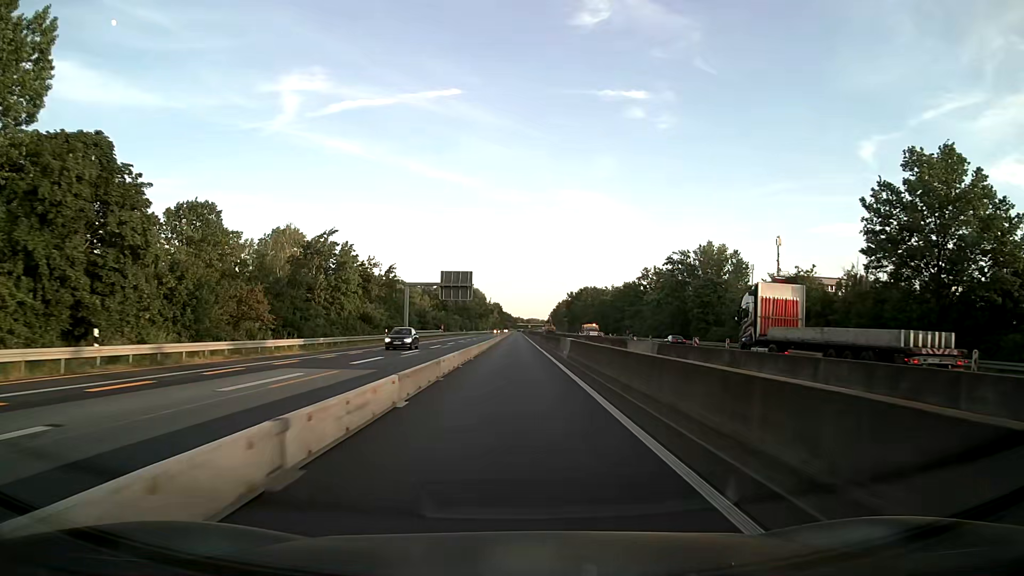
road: motorway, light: Day
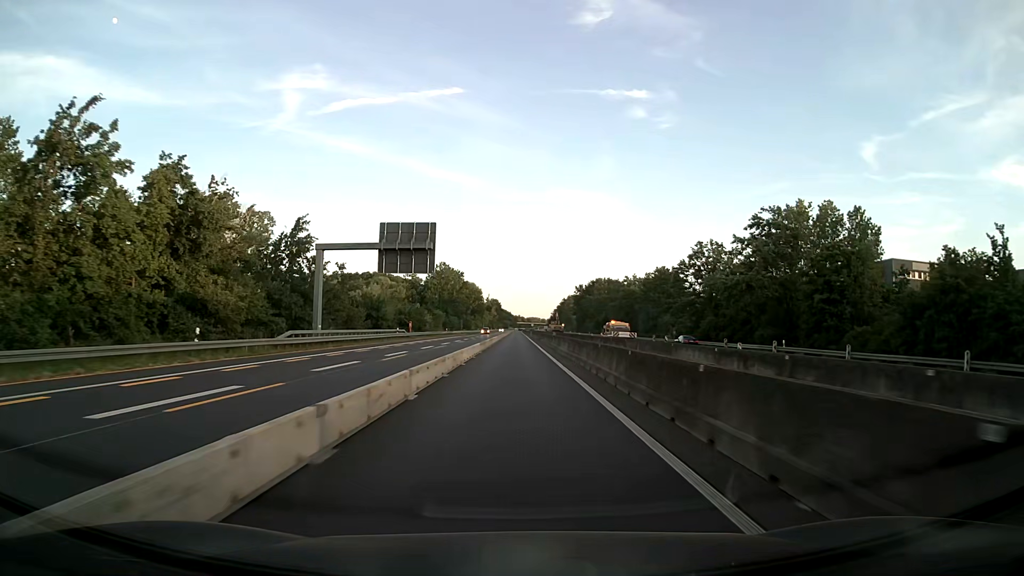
(0.0, +41.3) m; 0°
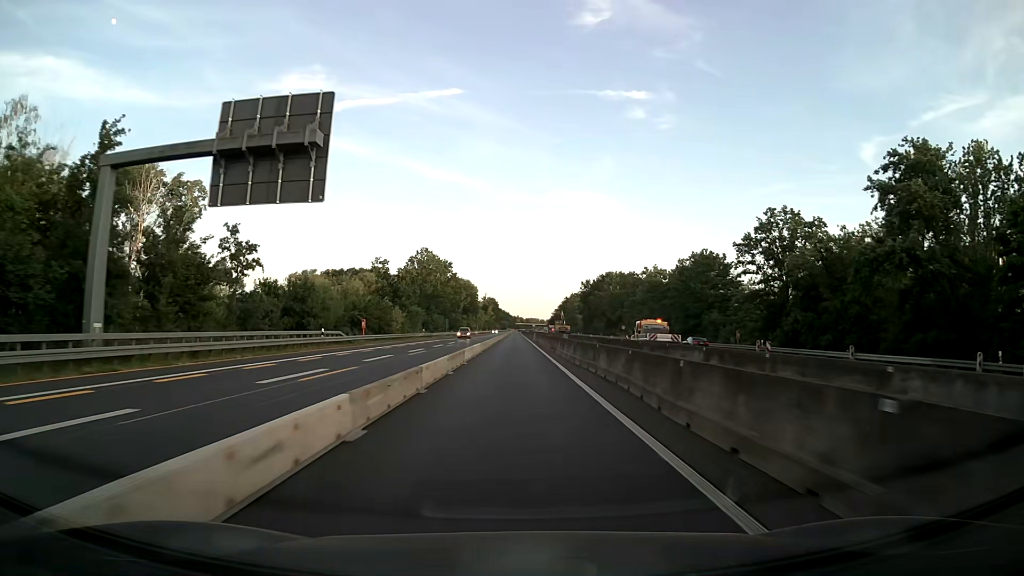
(0.0, +28.9) m; 0°
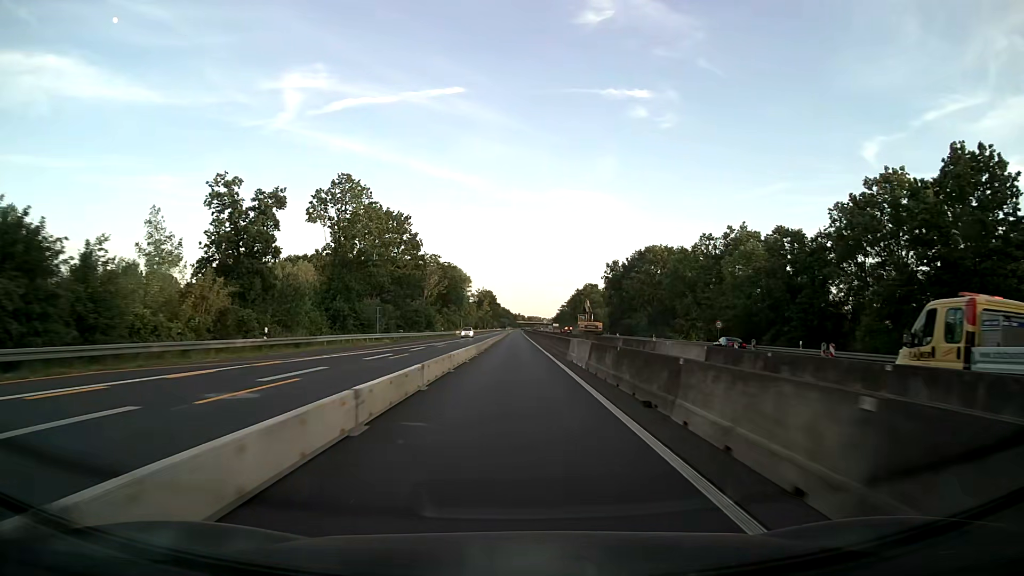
(+0.1, +60.3) m; 0°
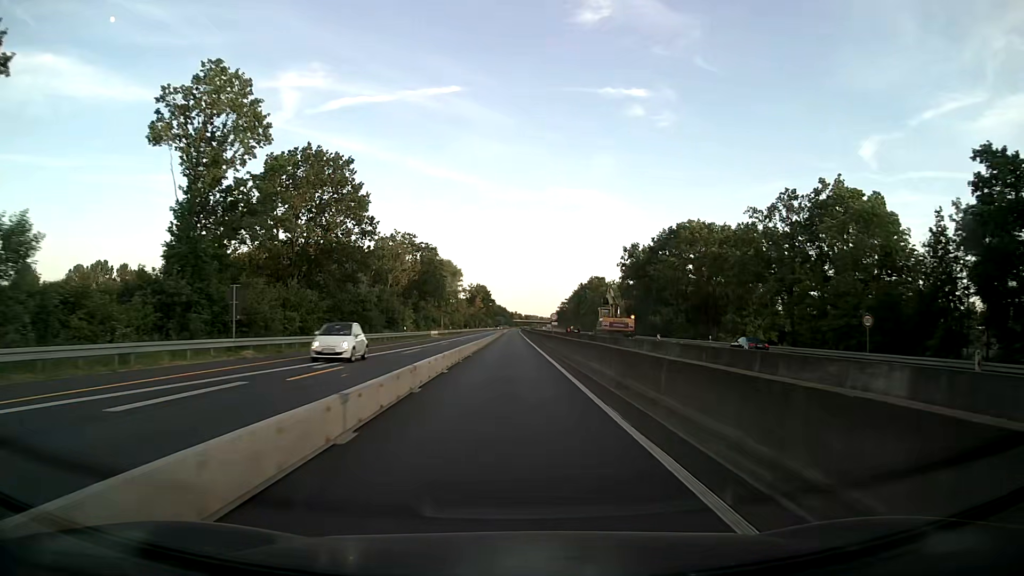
(+0.1, +30.8) m; 0°
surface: asphalt
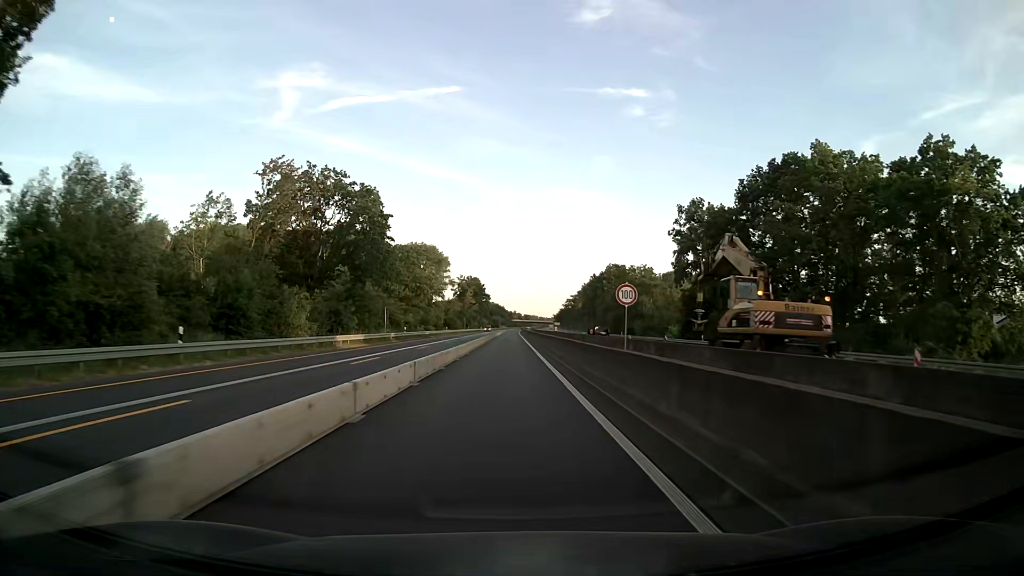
(+0.1, +46.6) m; 0°
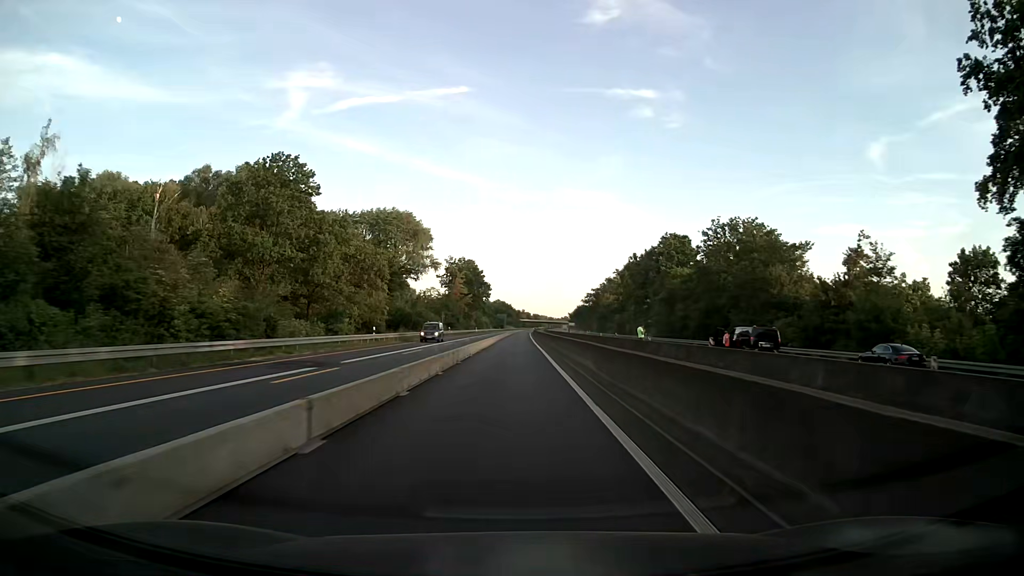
(-0.3, +62.6) m; -1°
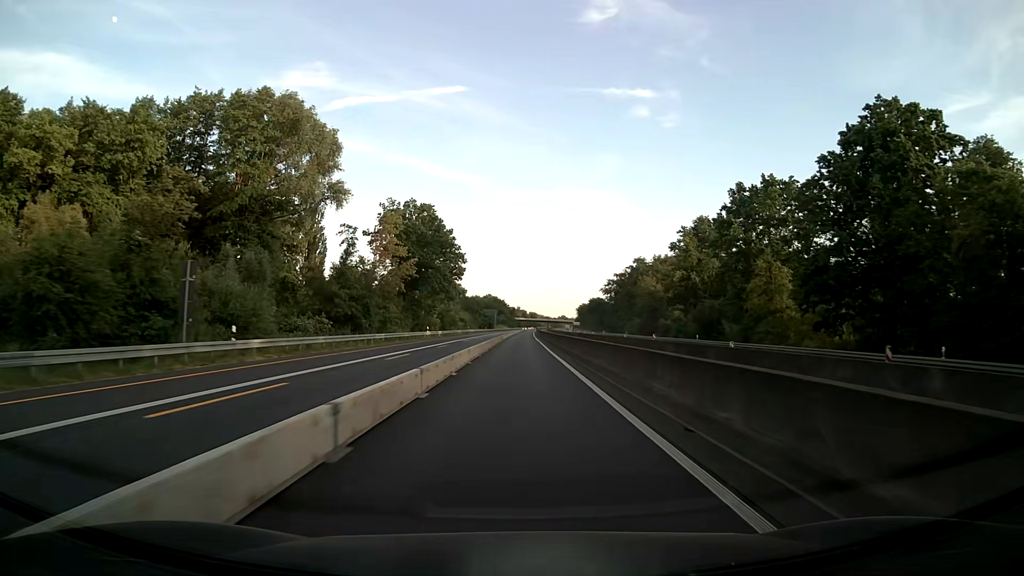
(+0.1, +78.7) m; 0°
(0, +10) (0, +20) (0, +30) (0, +40) (0, +50) (0, +60) (+1, +70) (+1, +80) (+1, +90) (+1, +100) m
